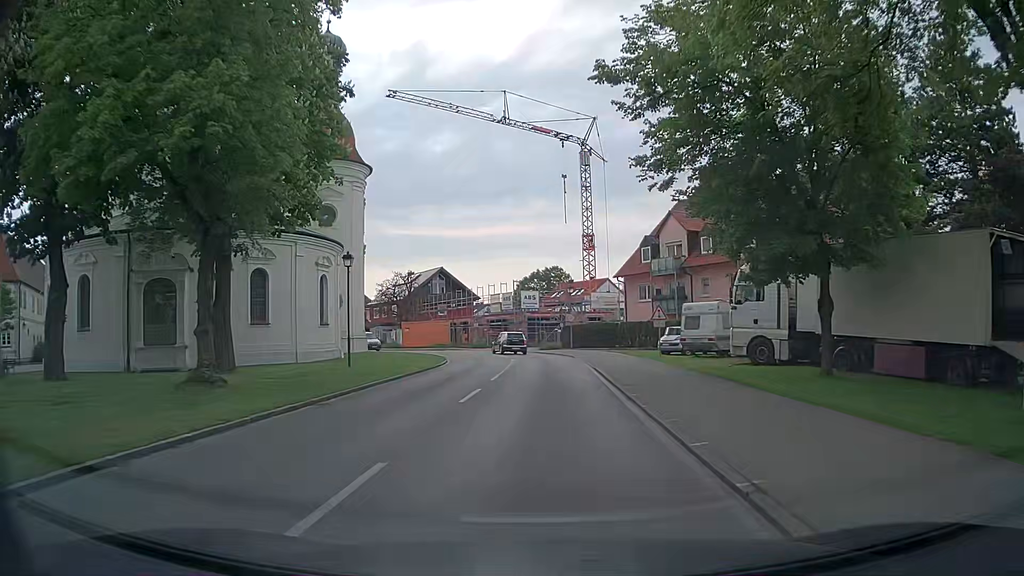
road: tertiary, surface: asphalt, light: Day
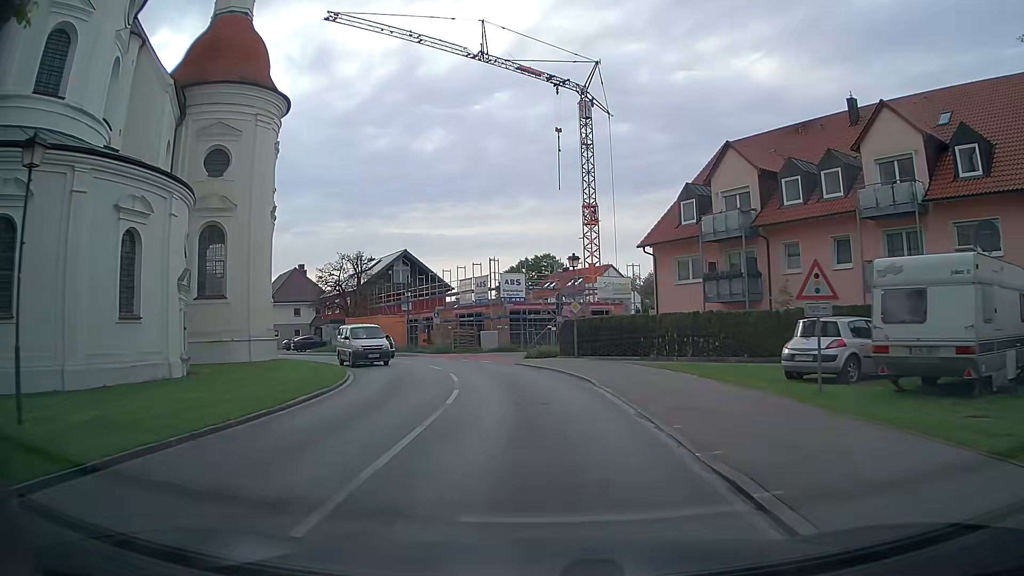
(+0.1, +18.4) m; -1°
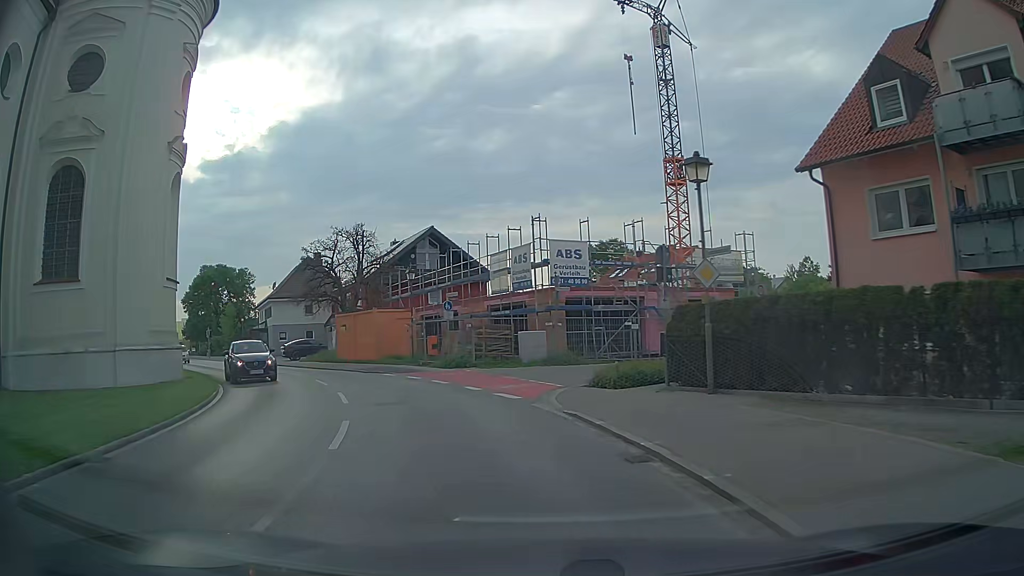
(+0.1, +17.1) m; -3°
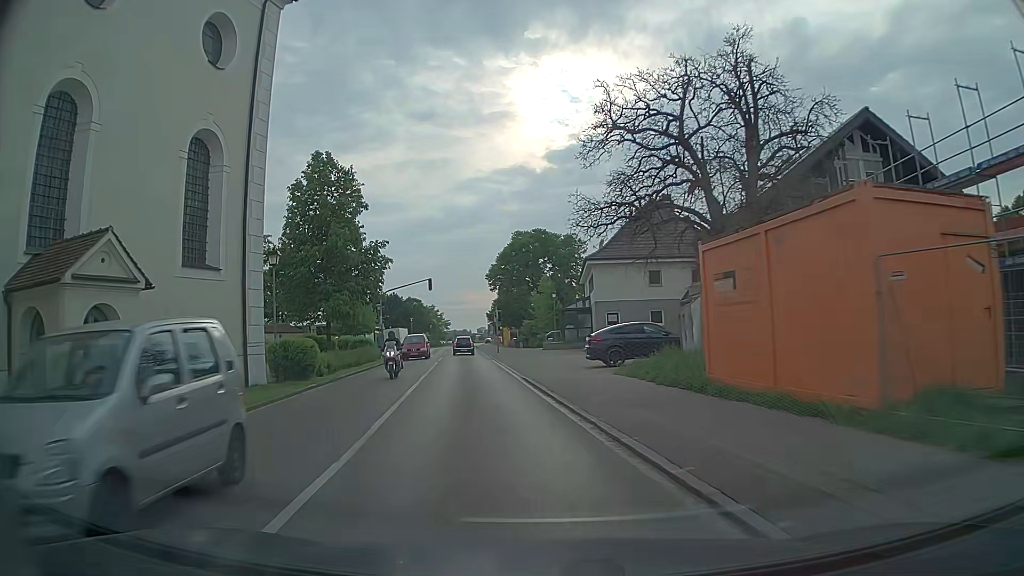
(-7.9, +26.8) m; -32°
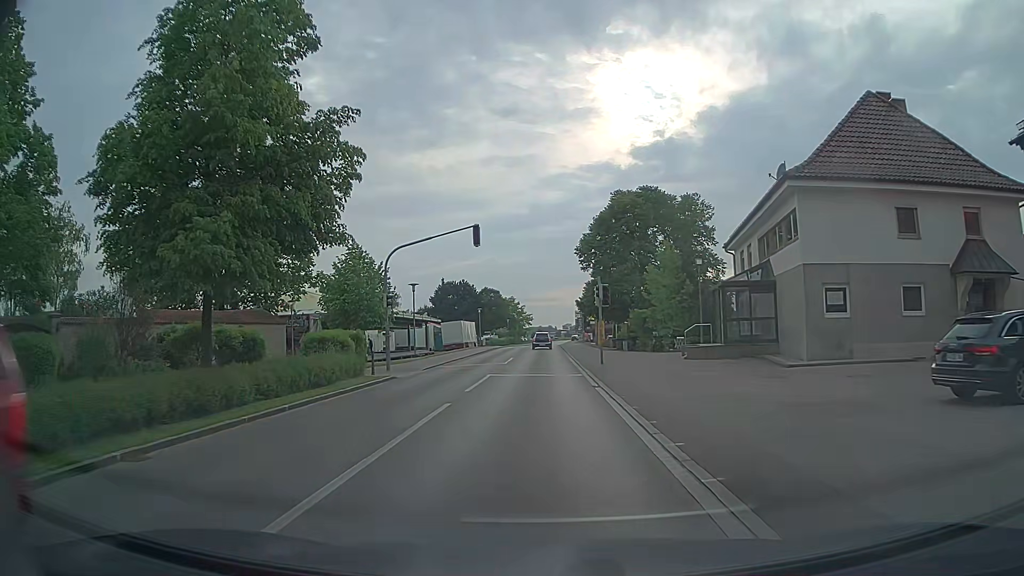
(-2.0, +24.1) m; -6°
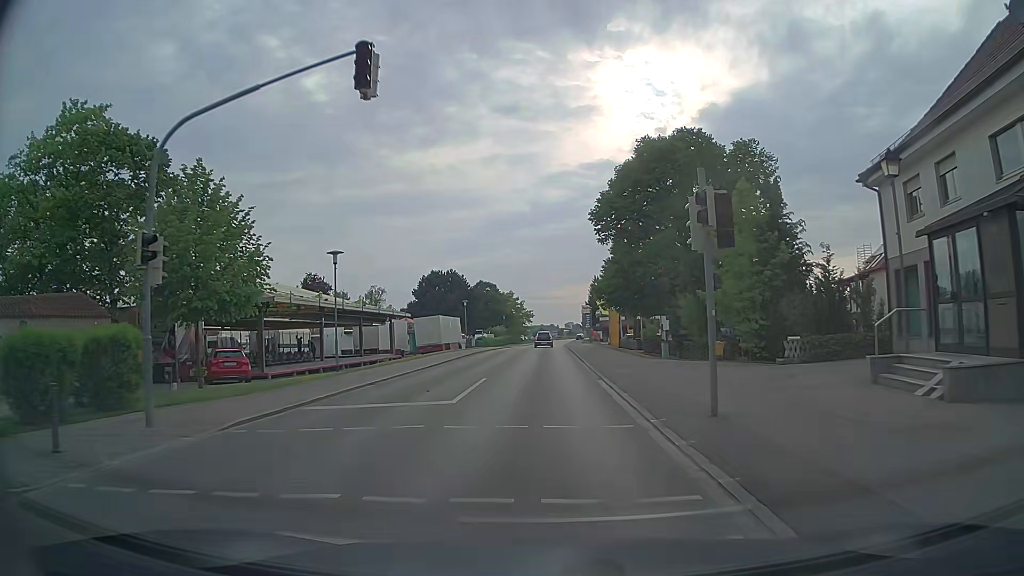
(-0.1, +18.3) m; -1°
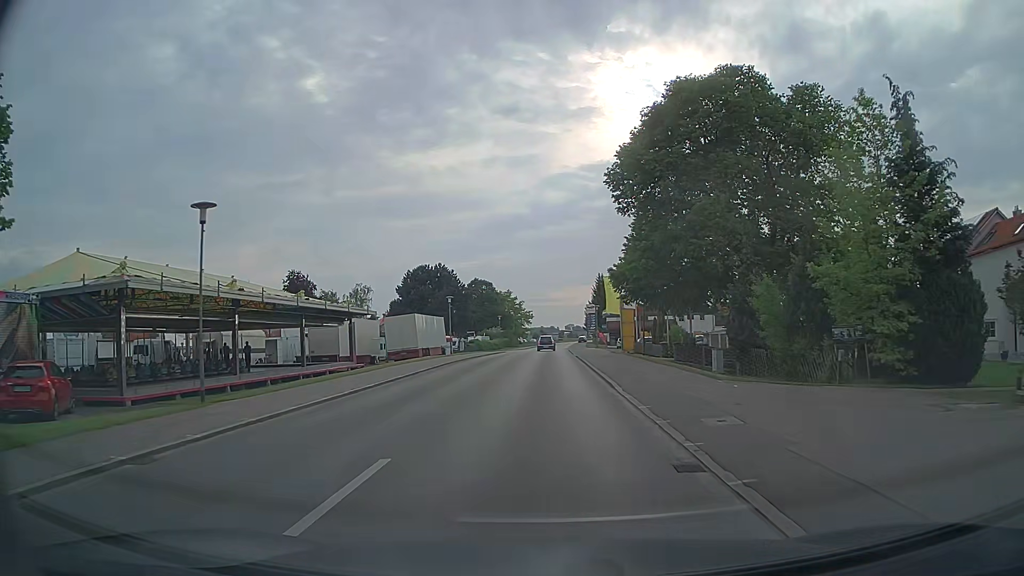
(0.0, +12.1) m; 0°
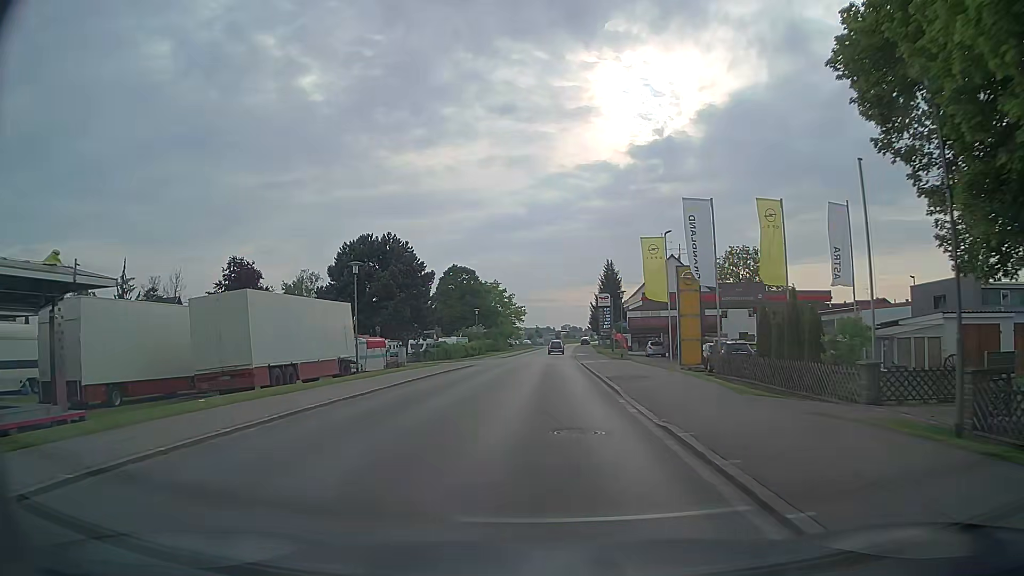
(0.0, +29.5) m; 0°
(0, +10) (0, +20) (0, +30) (0, +40) (+1, +50) (+1, +60) (+1, +70) (+2, +80) (+2, +90) (+3, +100) m
